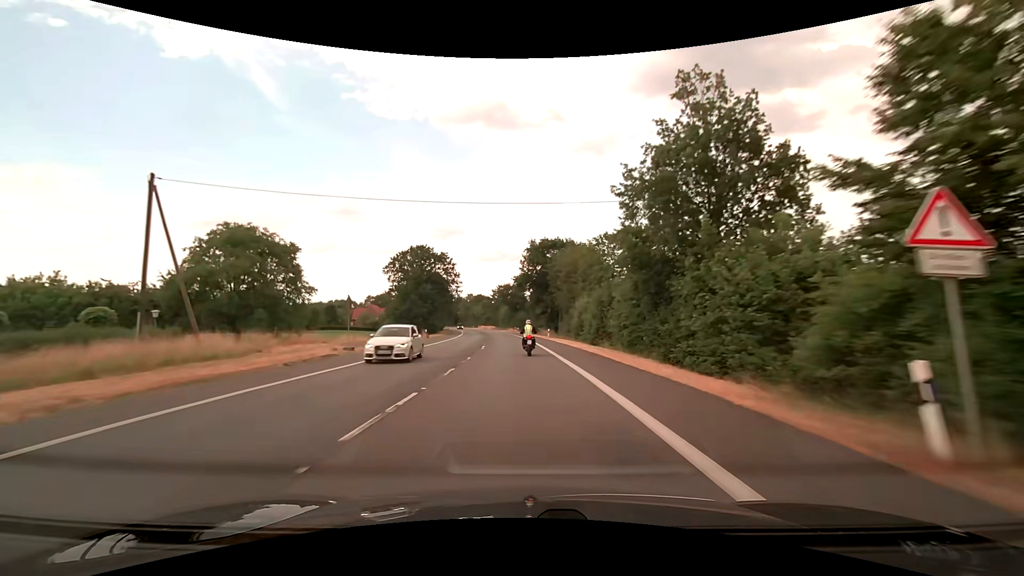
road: secondary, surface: asphalt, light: Day
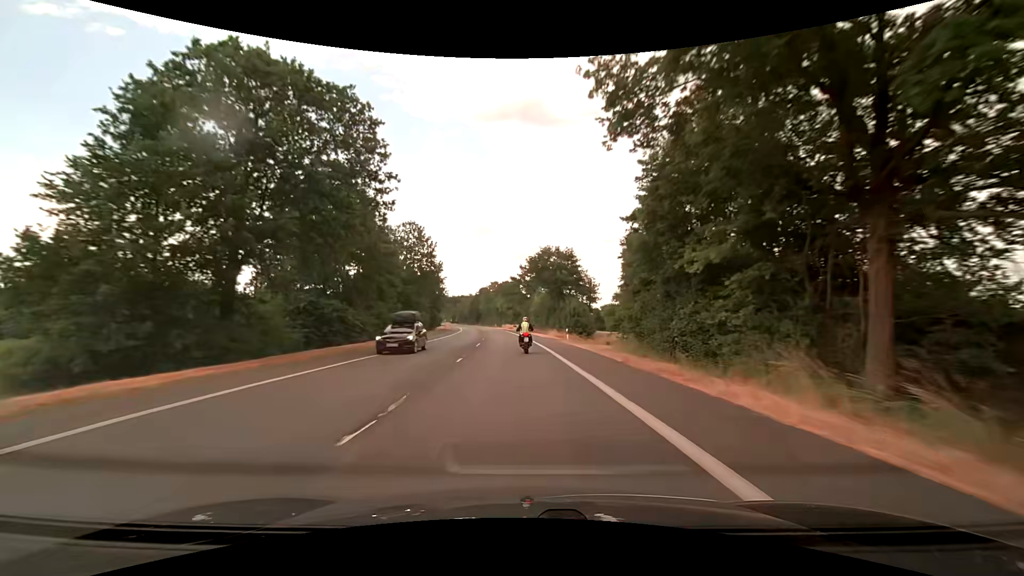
(-2.3, +62.8) m; -4°
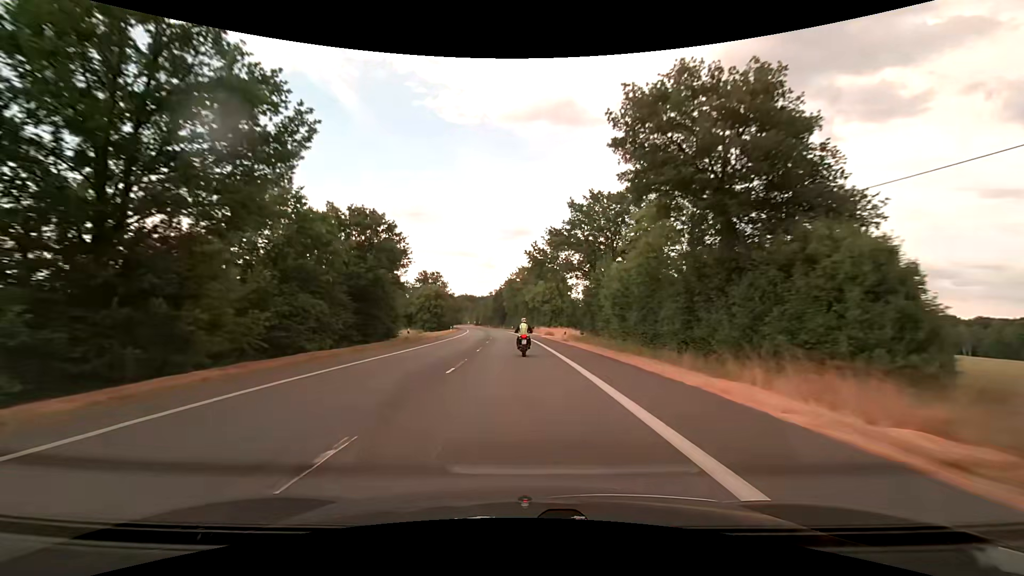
(-1.8, +51.9) m; -4°
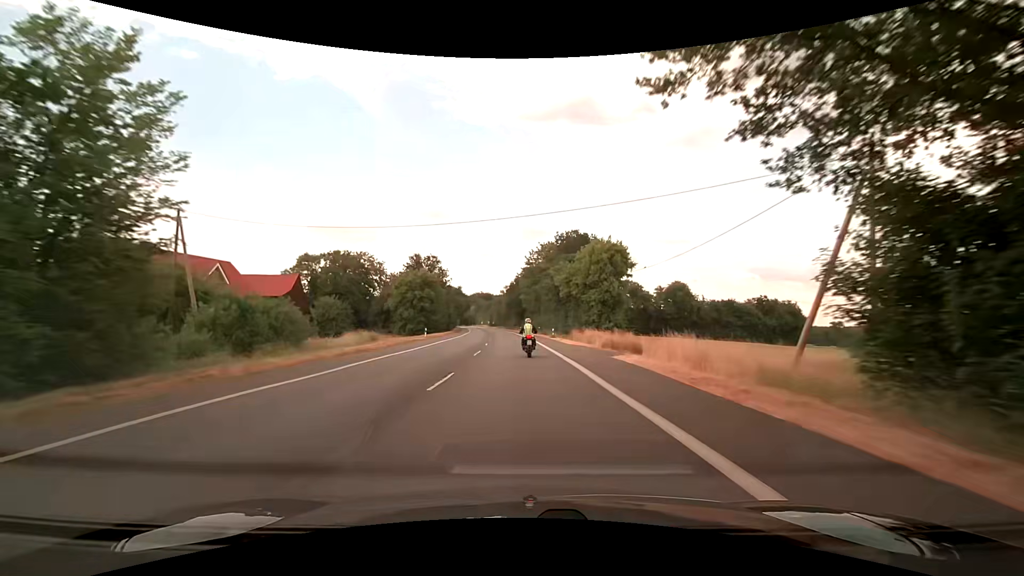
(-0.9, +39.6) m; -2°
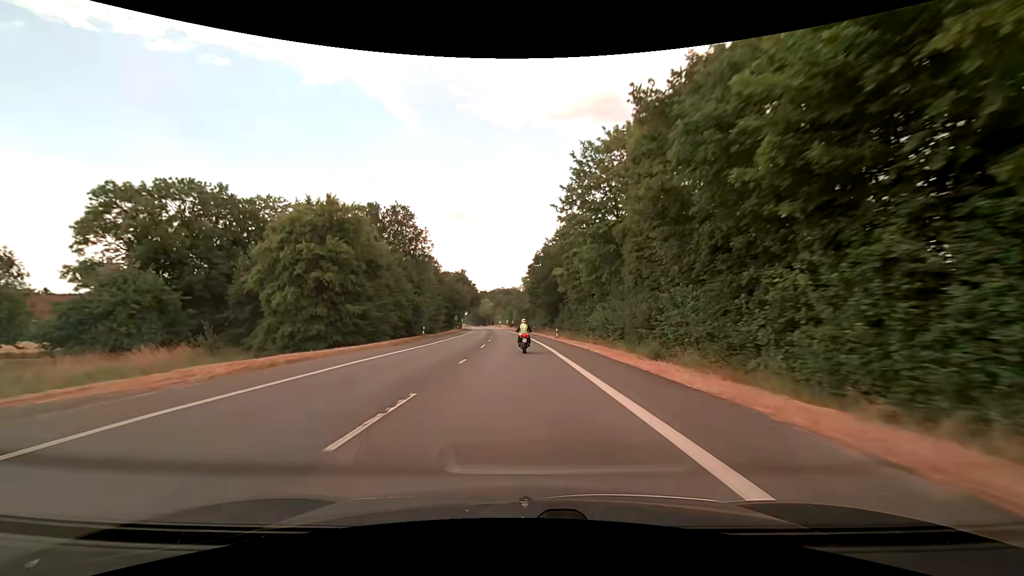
(-1.3, +53.2) m; -3°
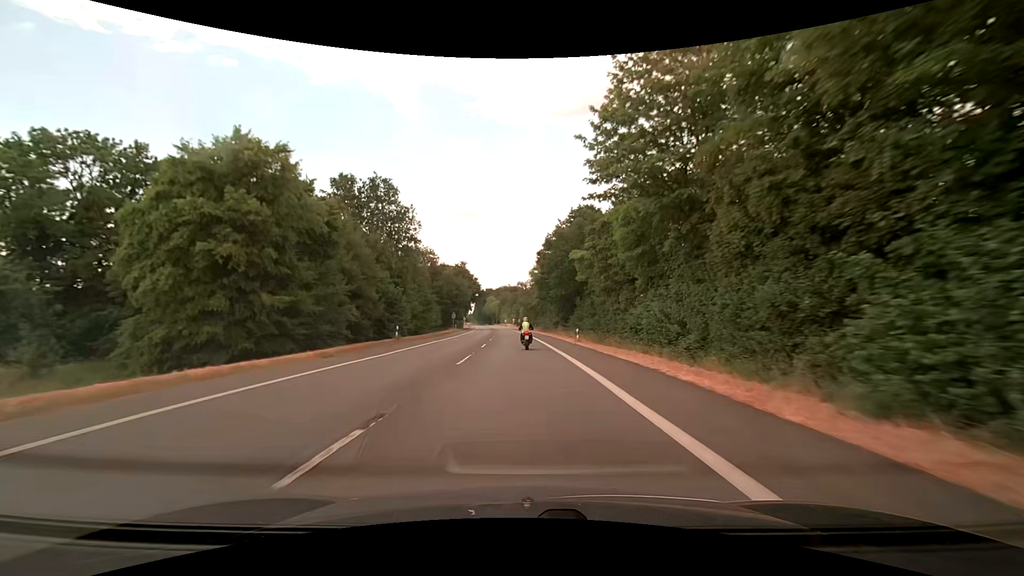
(-0.1, +13.3) m; -1°
(0, +10) (0, +20) (0, +30) (-1, +40) (-1, +50) (-1, +60) (-2, +70) (-2, +80) (-3, +90) (-4, +100) m
